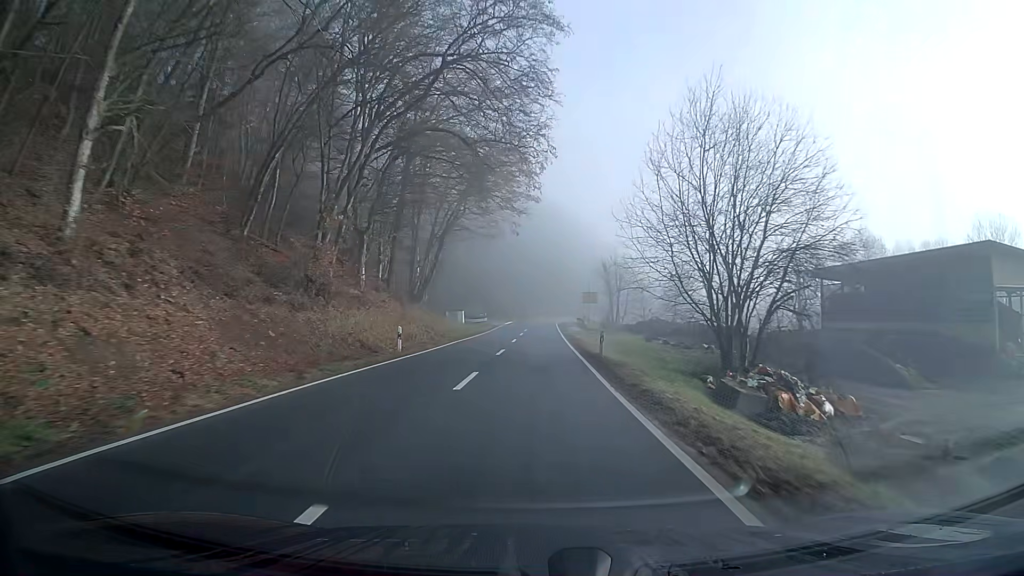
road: secondary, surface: asphalt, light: Day
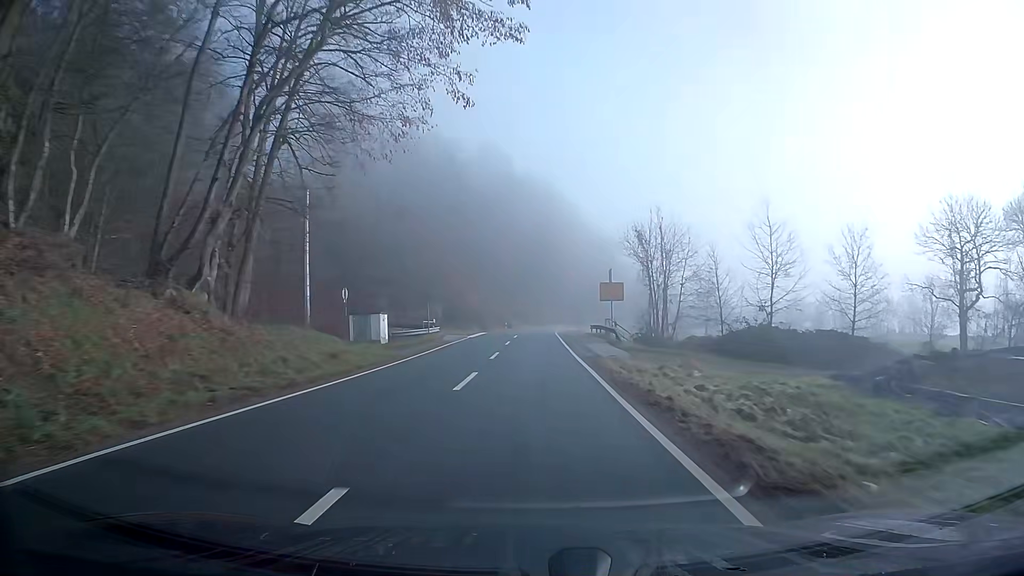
(+0.1, +35.5) m; 0°
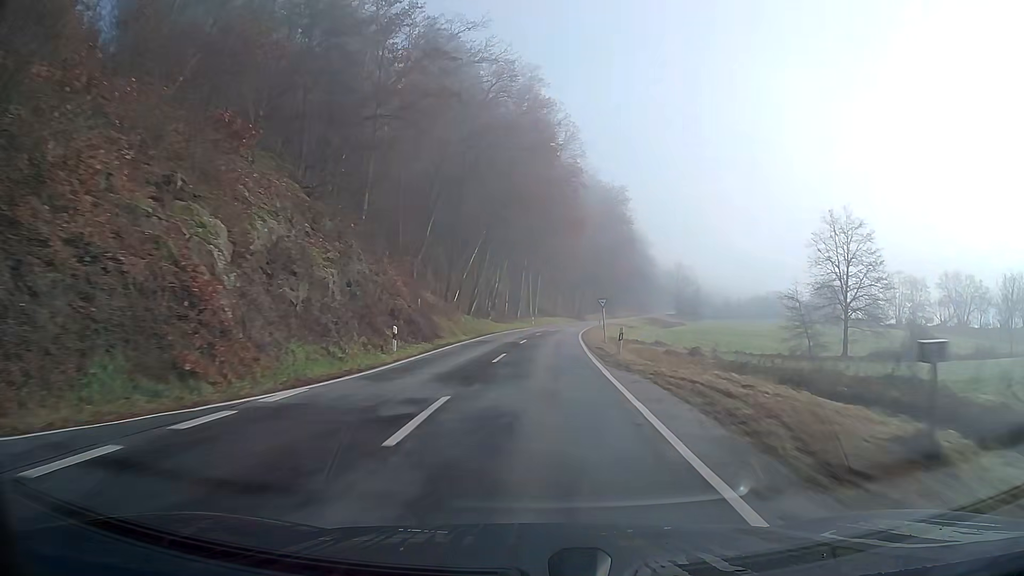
(+0.8, +61.7) m; +2°
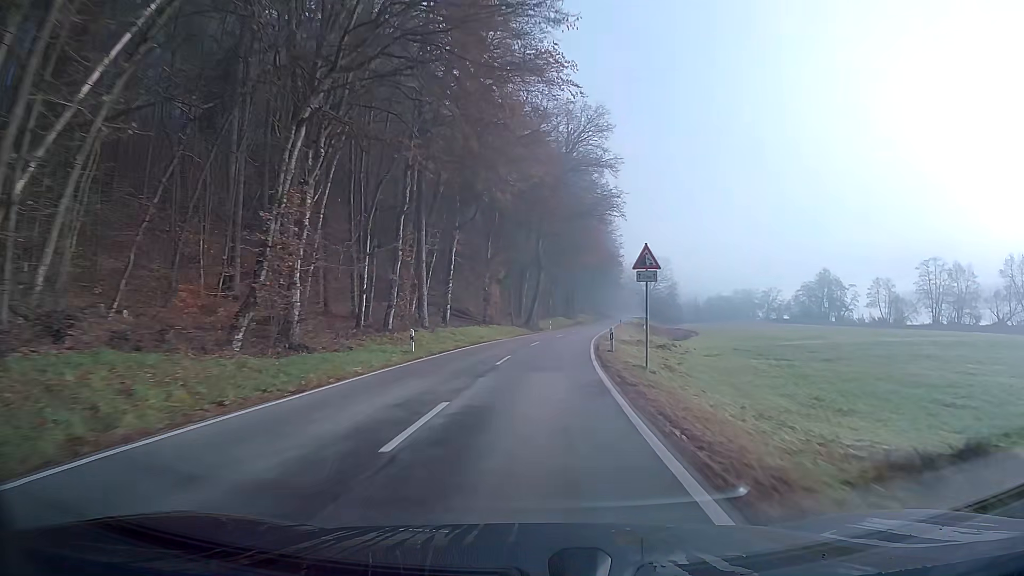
(+2.1, +49.9) m; +5°
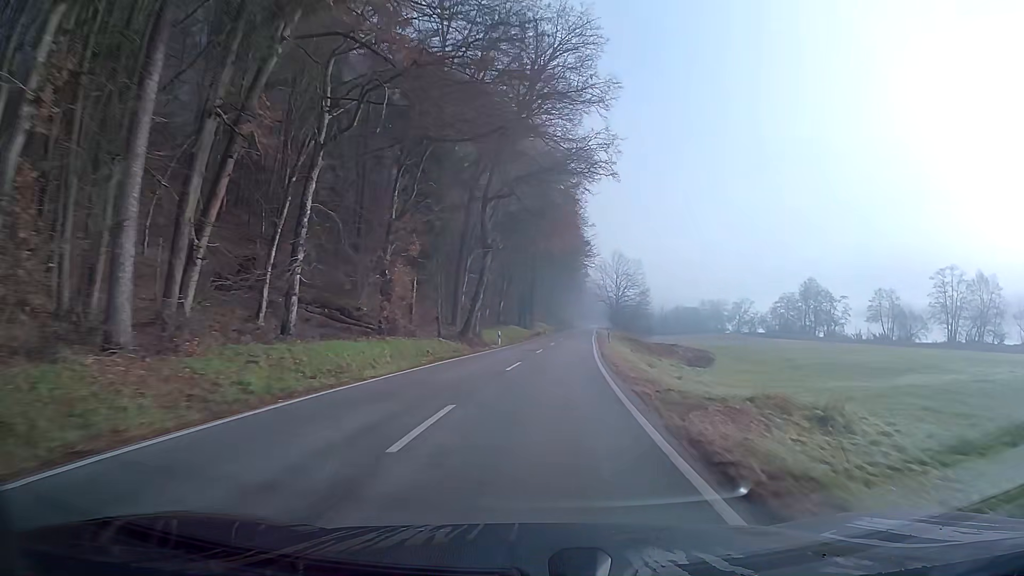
(+0.9, +25.1) m; +4°
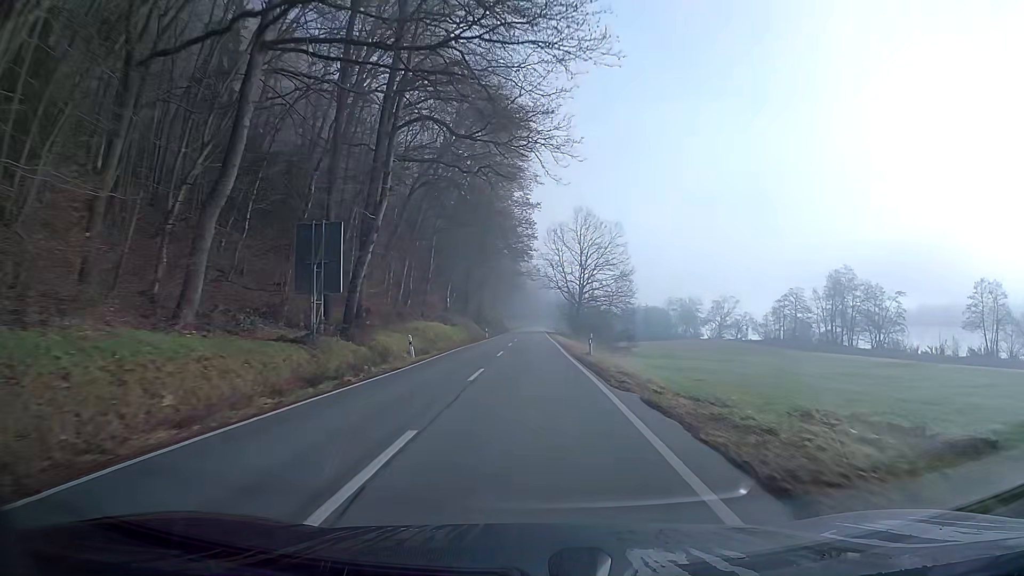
(+3.7, +62.7) m; +4°
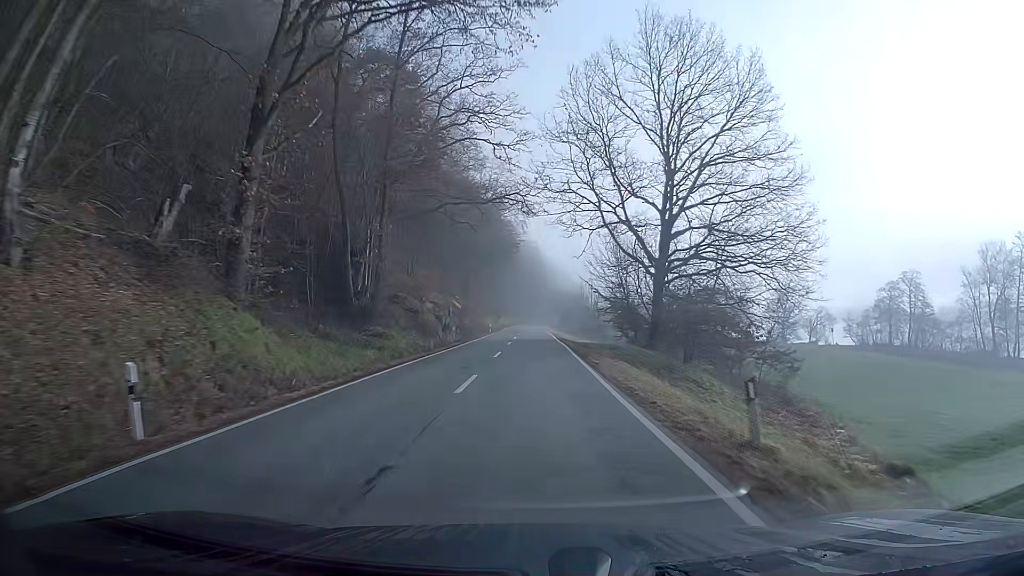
(+0.1, +63.5) m; 0°
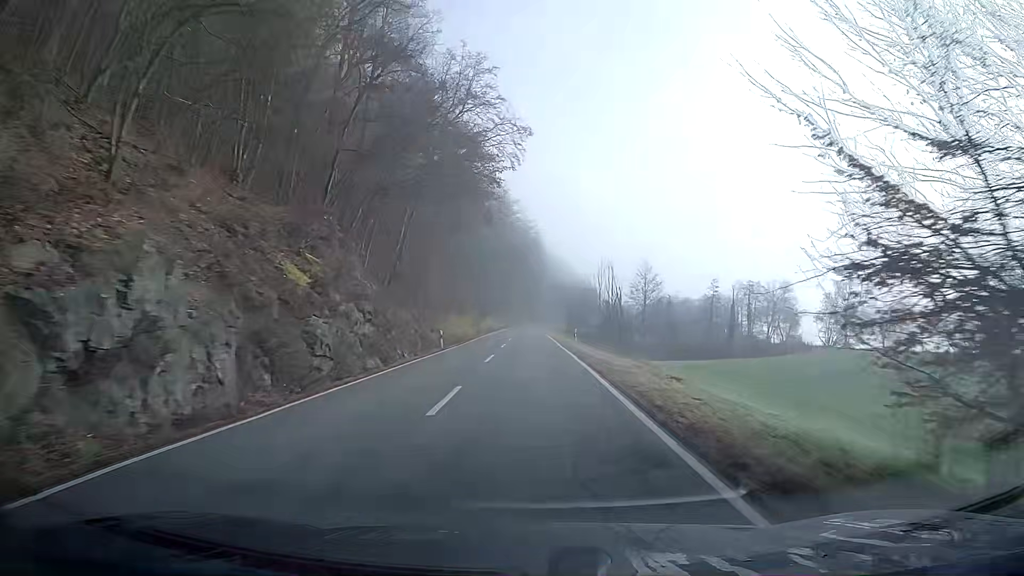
(0.0, +38.7) m; 0°
